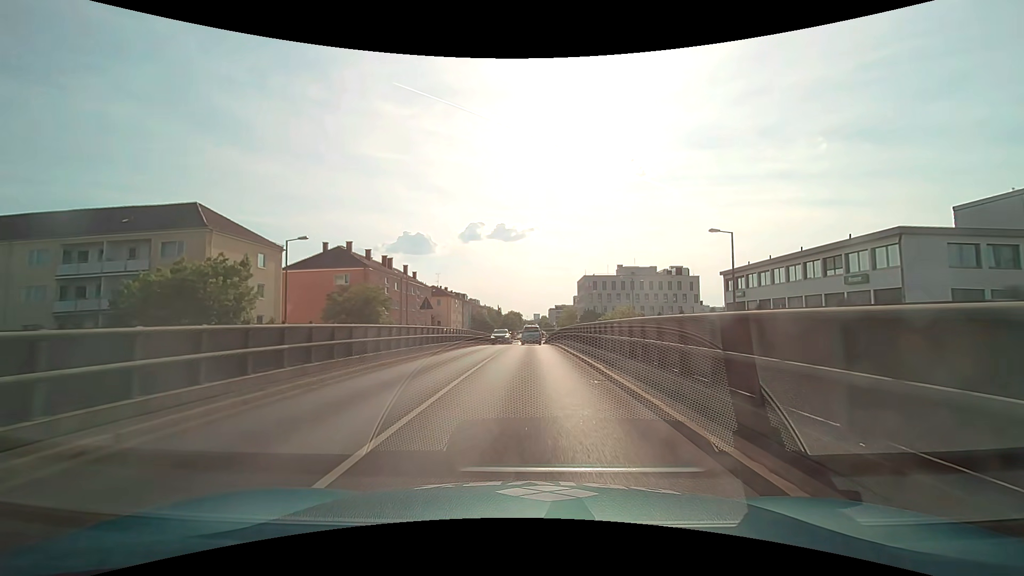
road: primary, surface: asphalt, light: Day
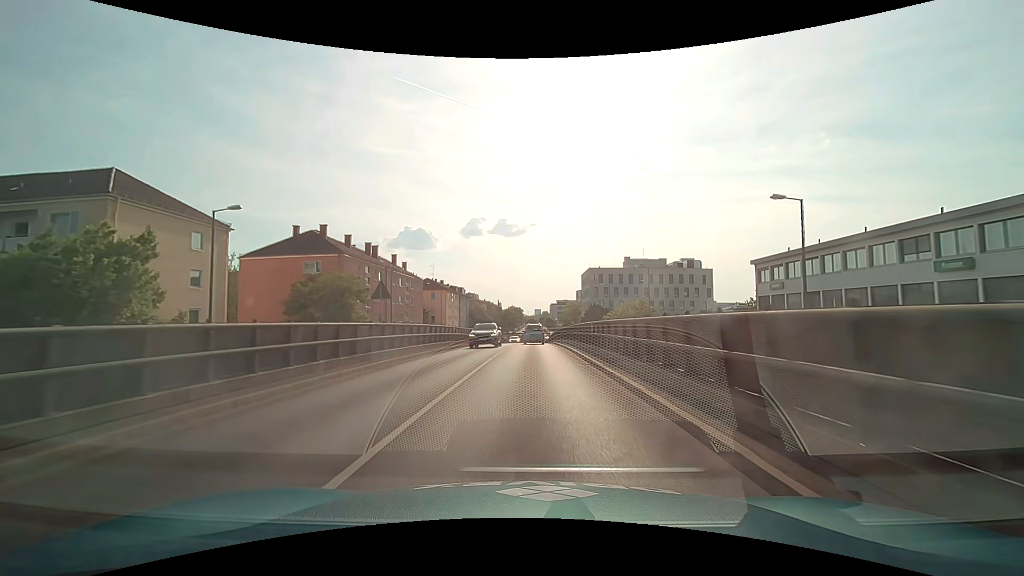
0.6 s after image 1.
(0.0, +9.1) m; 0°
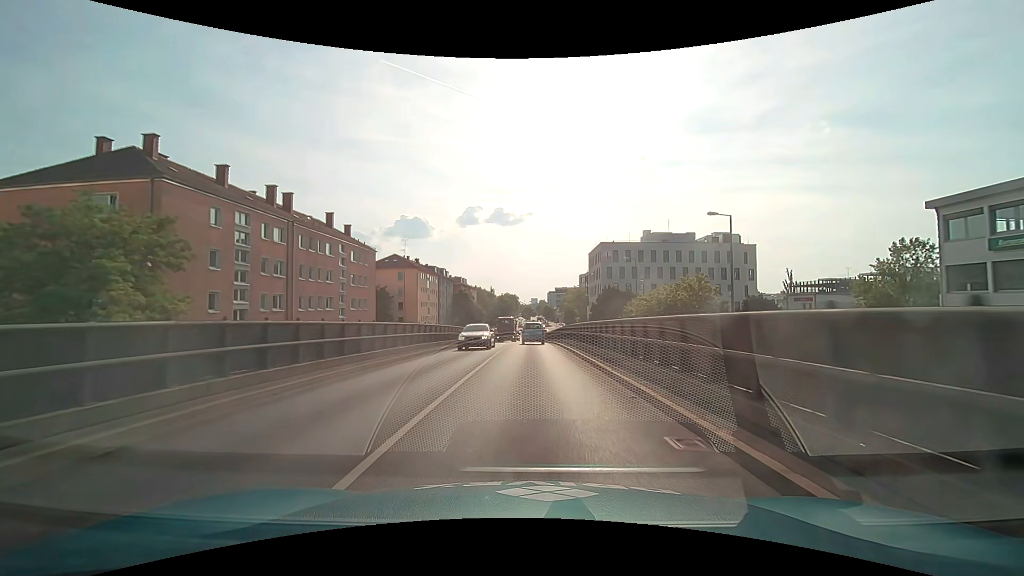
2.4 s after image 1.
(+0.2, +27.0) m; +1°
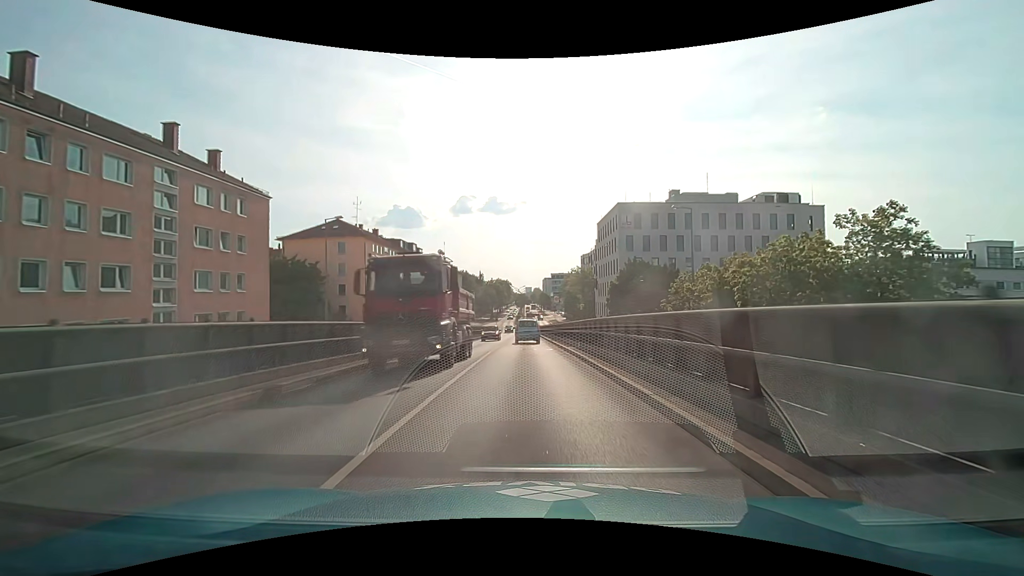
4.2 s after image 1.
(+0.1, +26.1) m; +1°
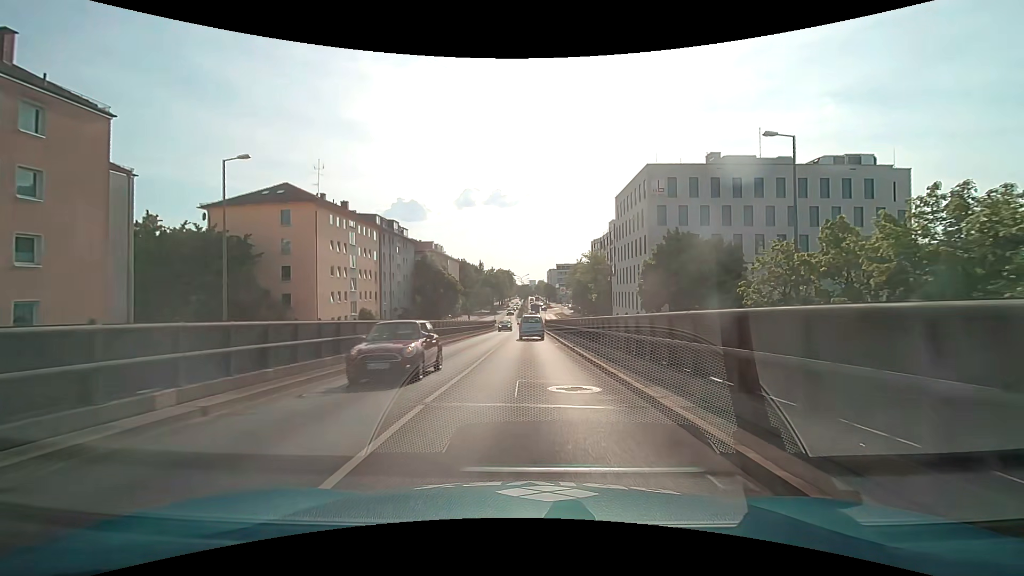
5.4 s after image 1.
(-0.1, +16.1) m; -1°
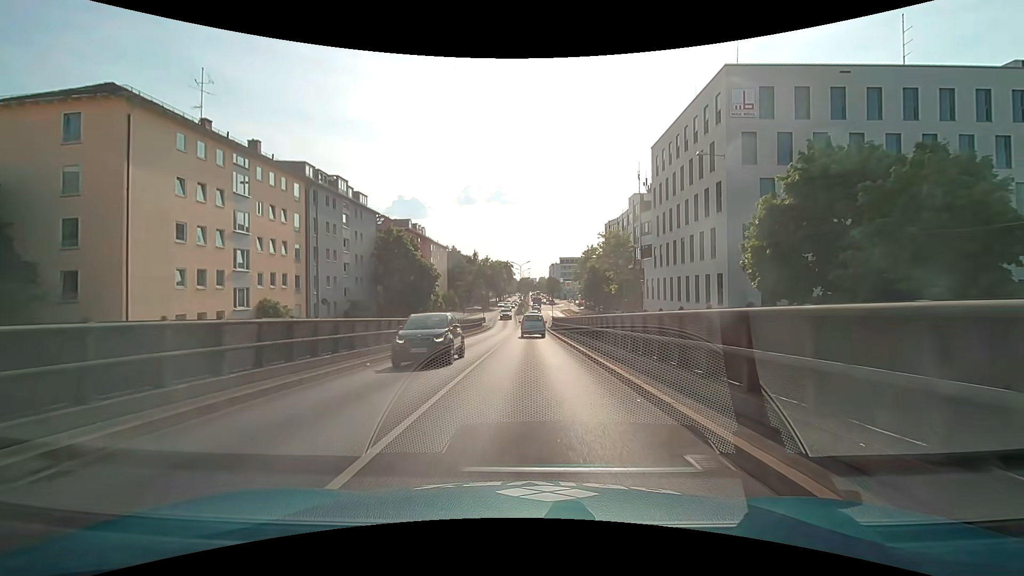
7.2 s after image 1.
(-0.1, +23.7) m; 0°
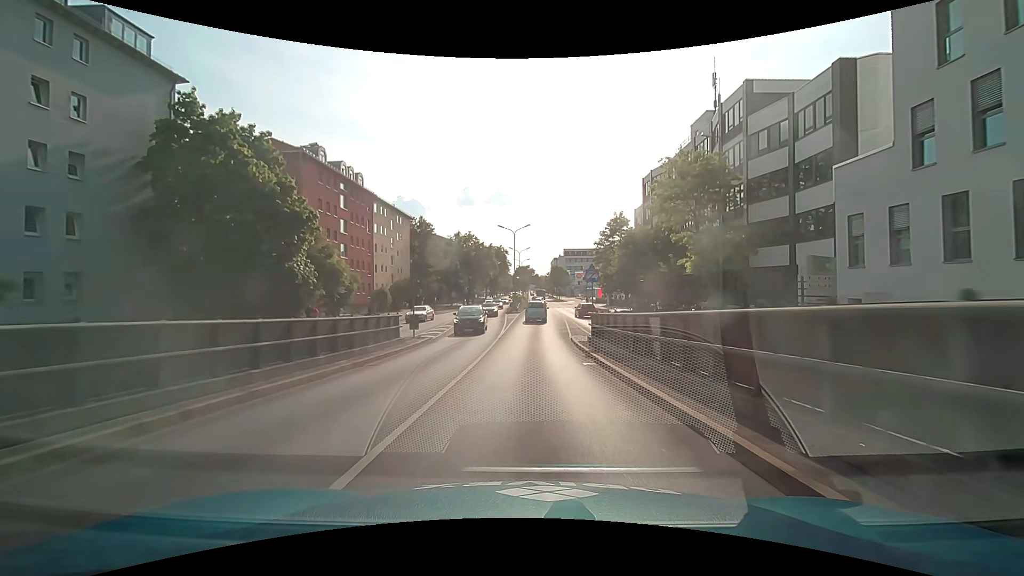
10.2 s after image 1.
(0.0, +39.5) m; 0°
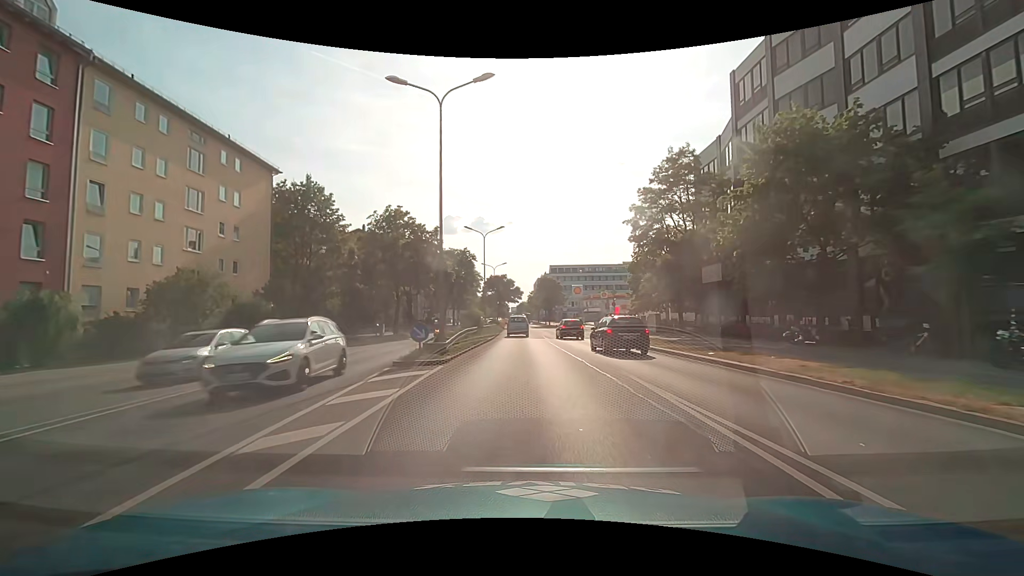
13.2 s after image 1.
(+0.7, +42.4) m; +2°
